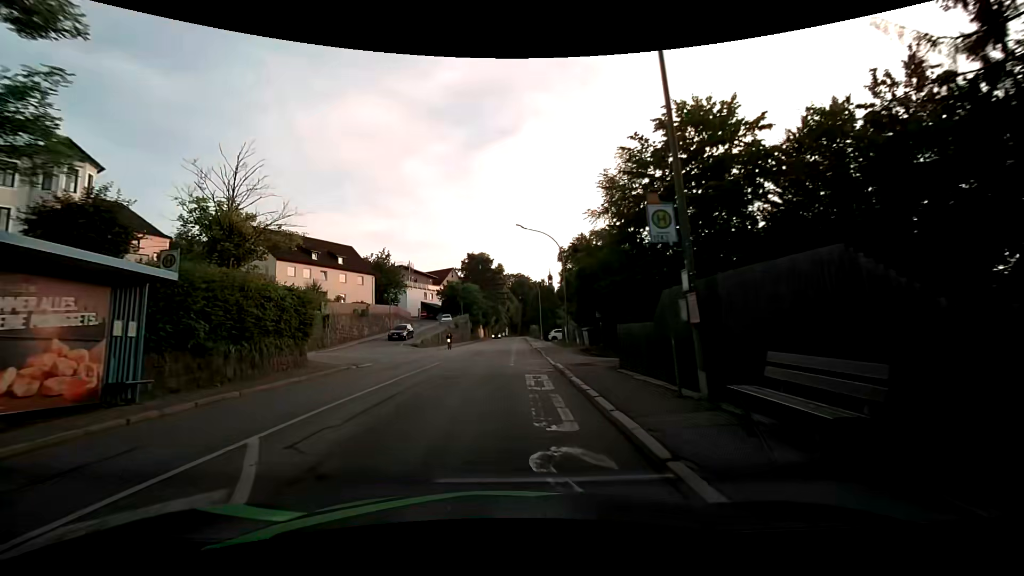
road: tertiary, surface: asphalt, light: Day
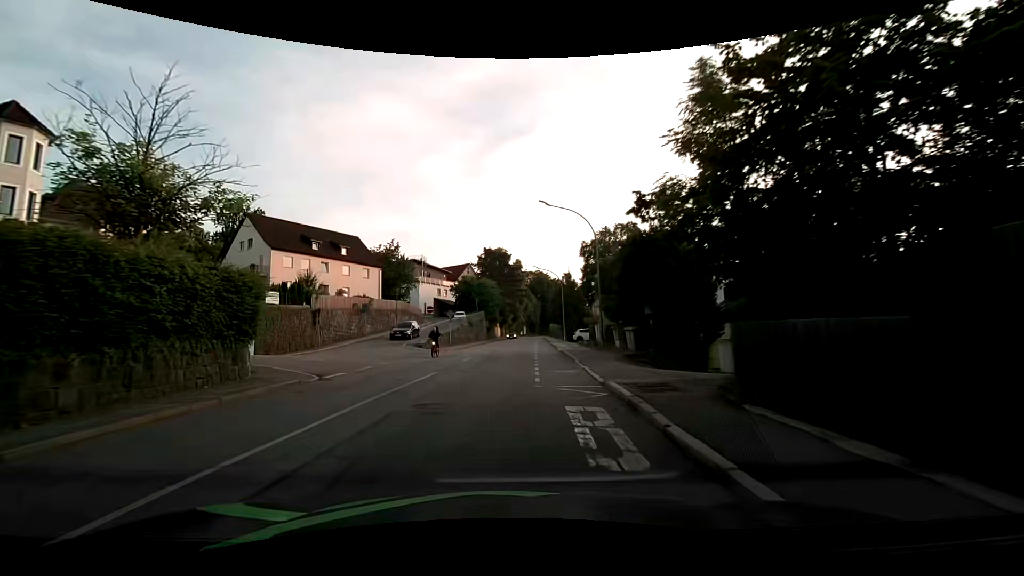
(-0.1, +6.6) m; -2°
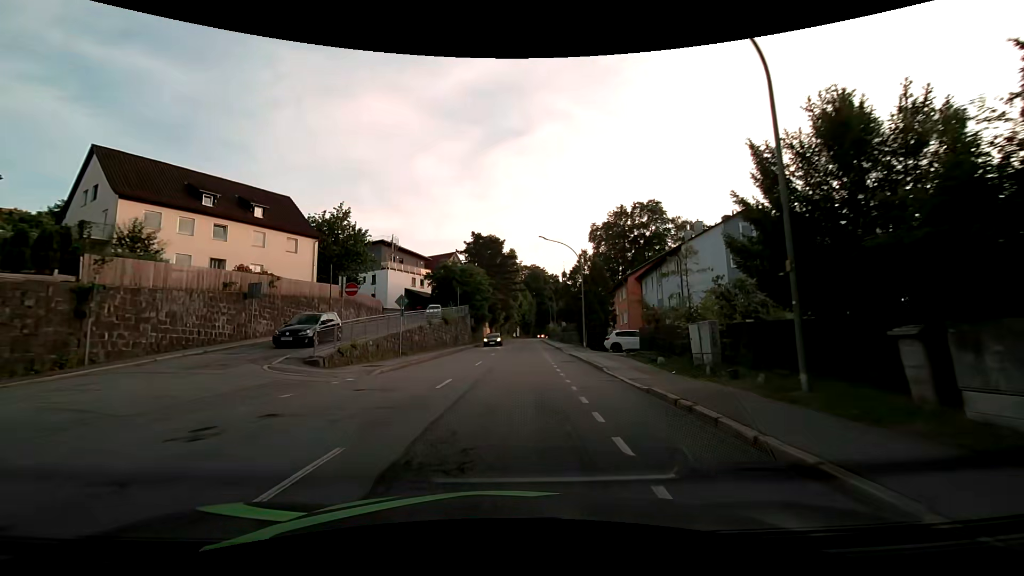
(0.0, +19.8) m; +1°
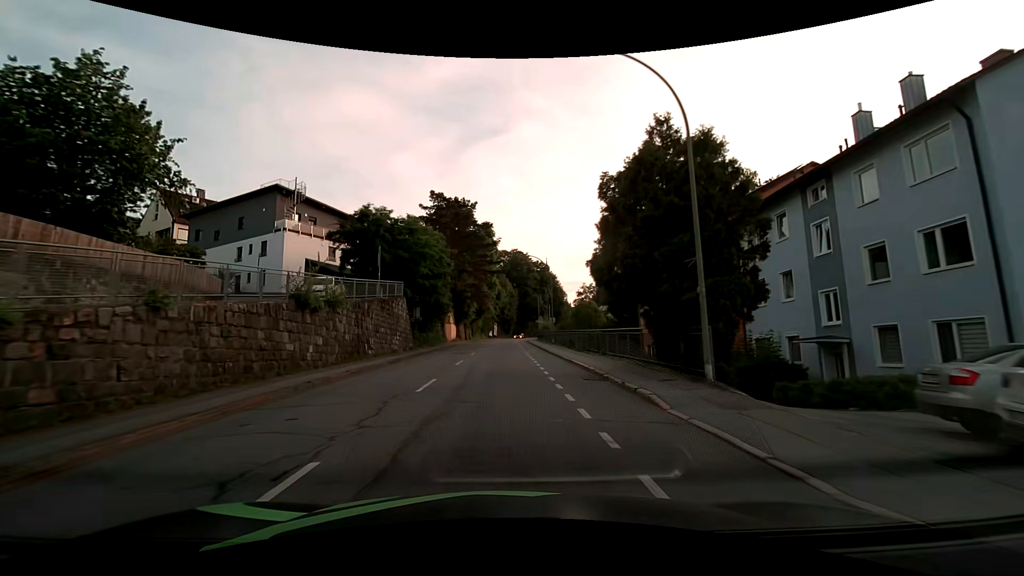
(+0.8, +27.8) m; +2°
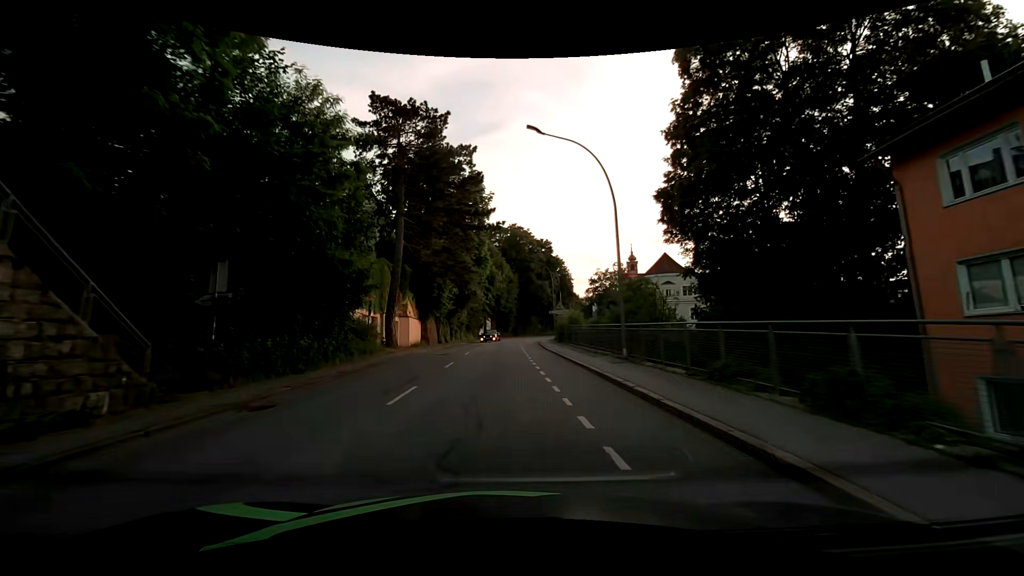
(-0.1, +29.2) m; 0°
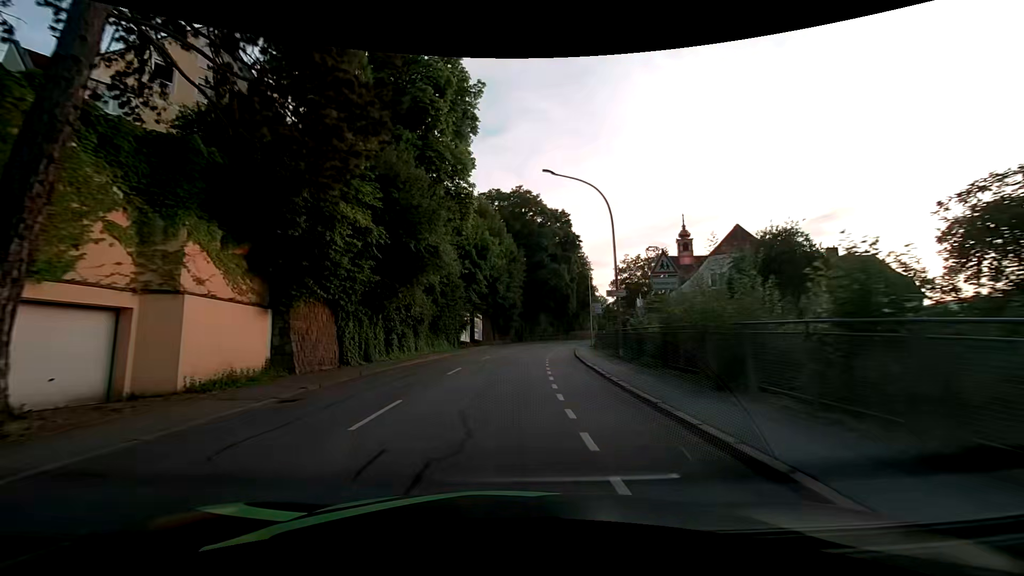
(+0.1, +29.3) m; 0°
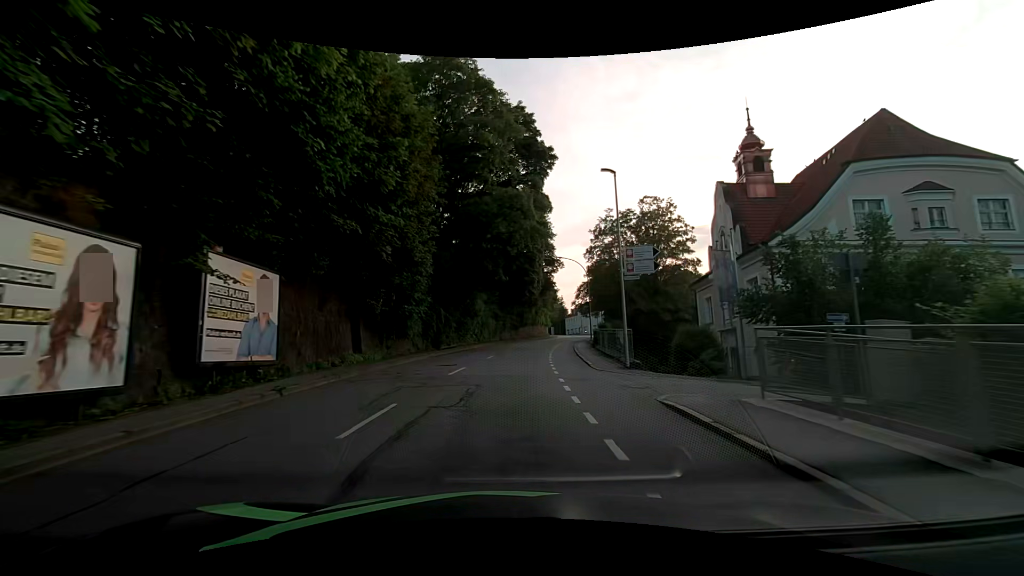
(+2.0, +36.7) m; +7°
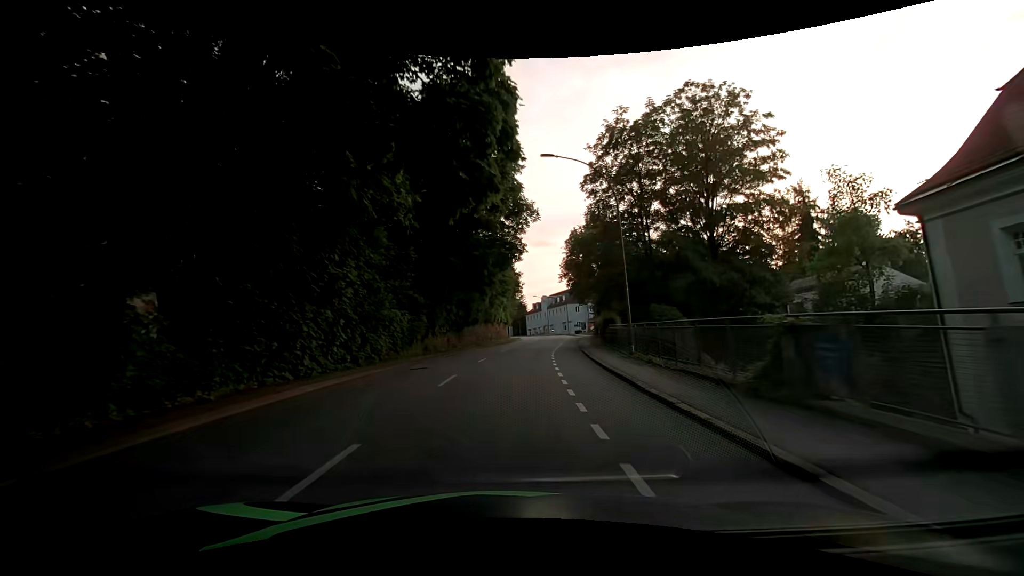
(+1.5, +30.0) m; +7°
(0, +10) (0, +20) (+1, +30) (+2, +40) (+3, +50) (+4, +60) (+5, +70) (+6, +80) (+6, +90) (+4, +100) m
